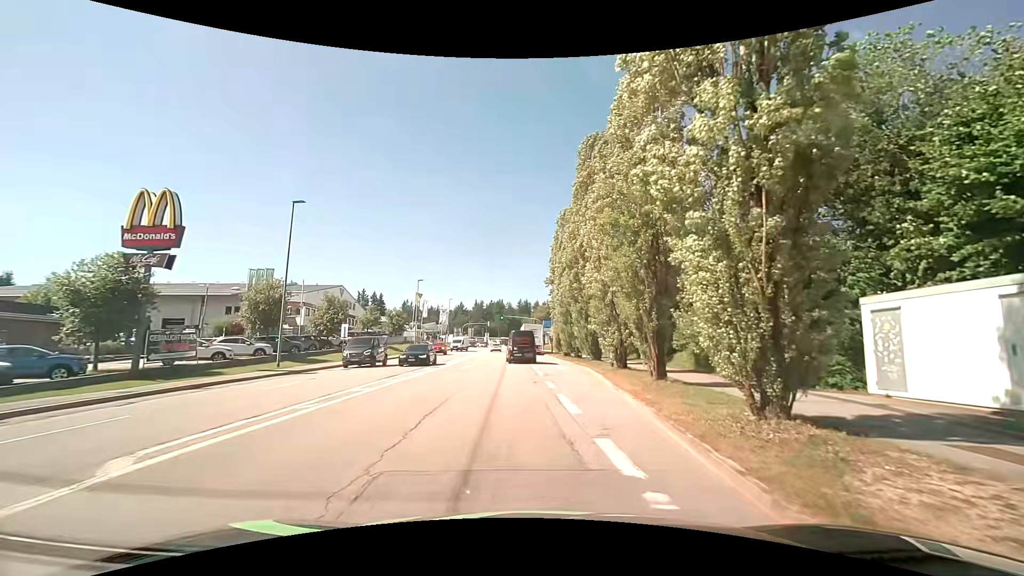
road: tertiary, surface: asphalt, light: Day
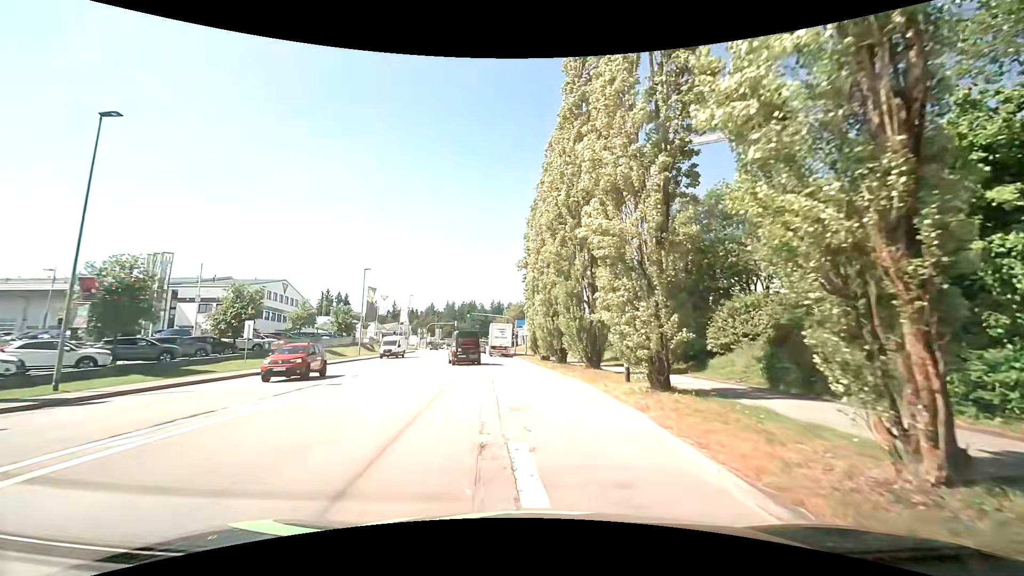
(+0.4, +11.7) m; +3°
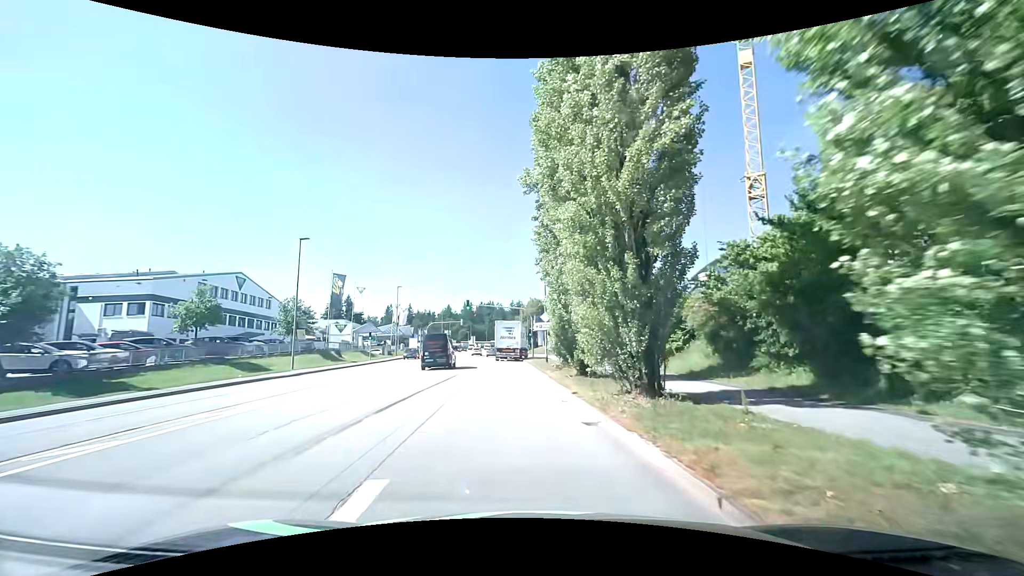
(+0.1, +20.7) m; -2°
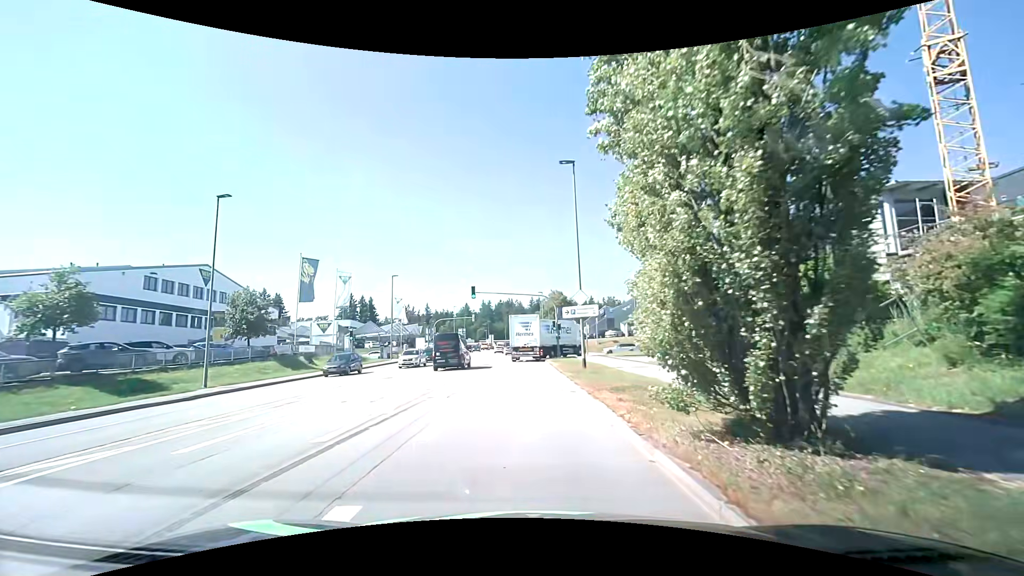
(-0.3, +13.0) m; -2°
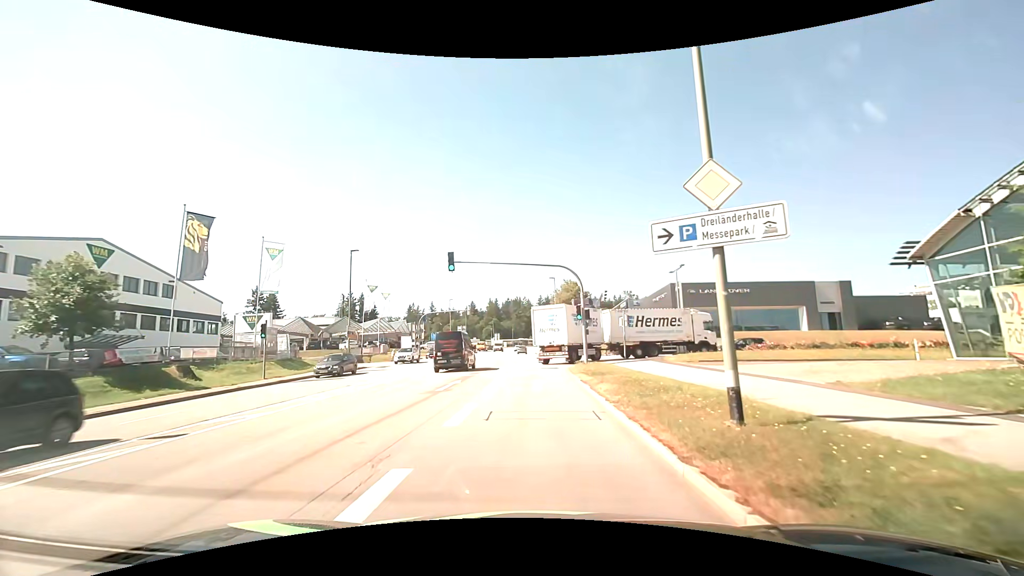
(0.0, +16.8) m; 0°
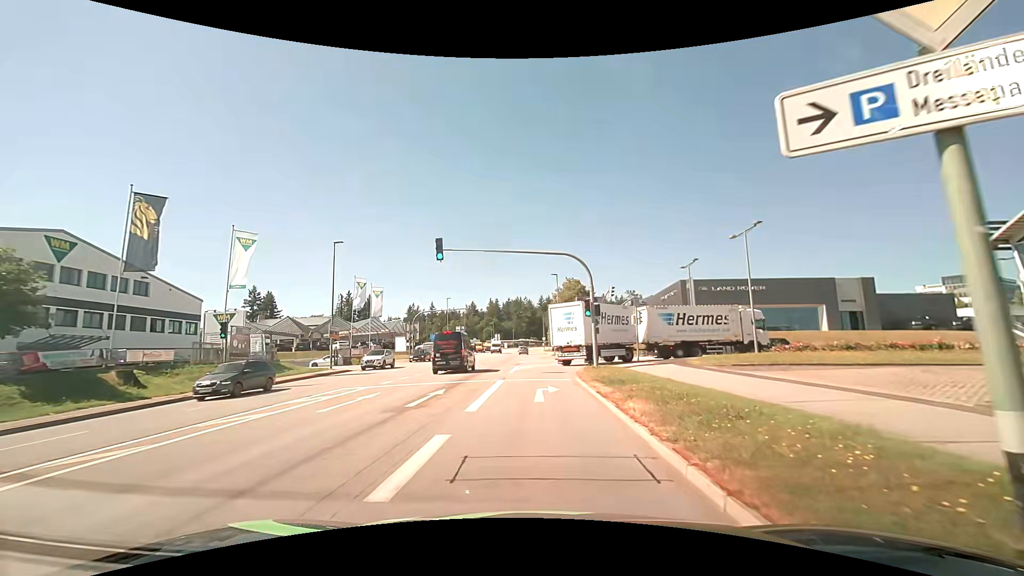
(-0.1, +4.0) m; -1°
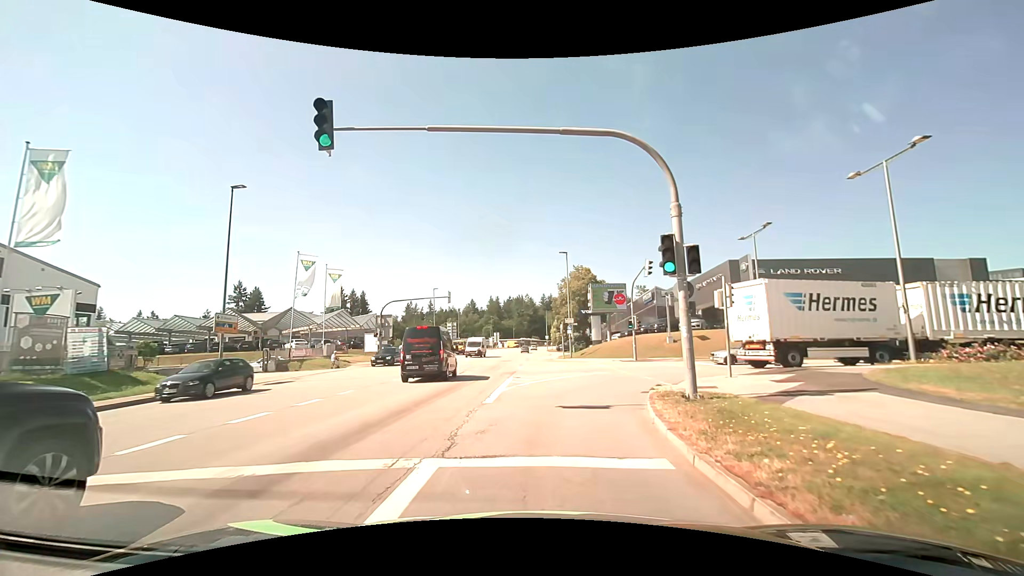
(0.0, +14.2) m; 0°
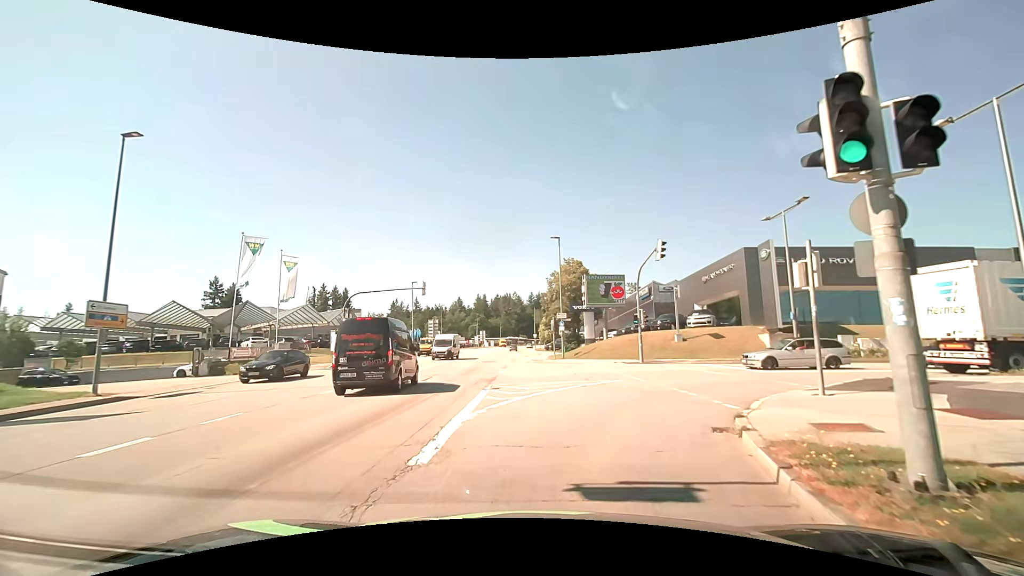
(0.0, +6.2) m; +1°
(+1, +10) (+7, +18) (+16, +21) (+26, +21) (+36, +20) (+46, +19) (+56, +18) (+66, +15) (+75, +13) (+85, +9) m
